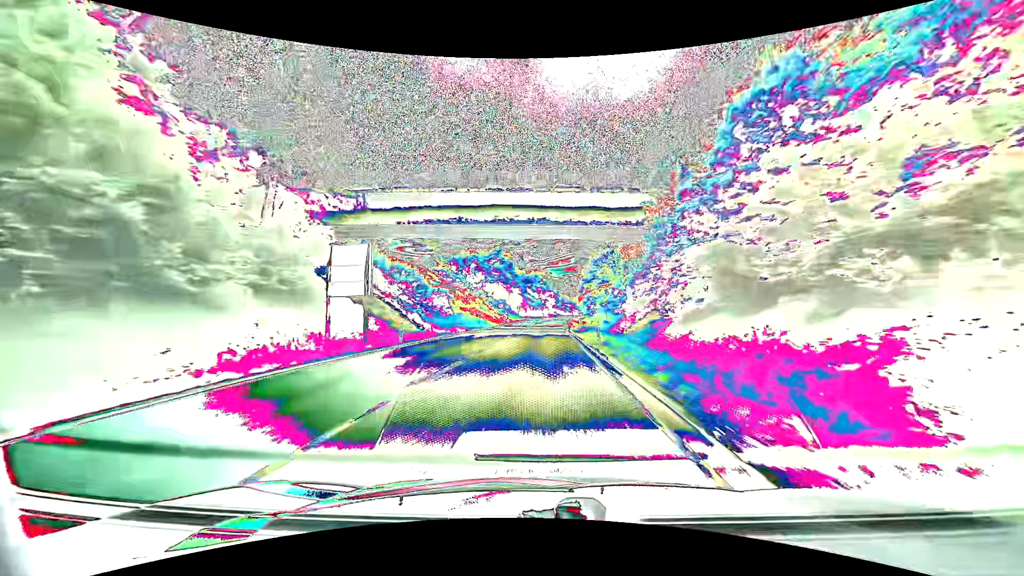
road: primary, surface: asphalt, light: Day
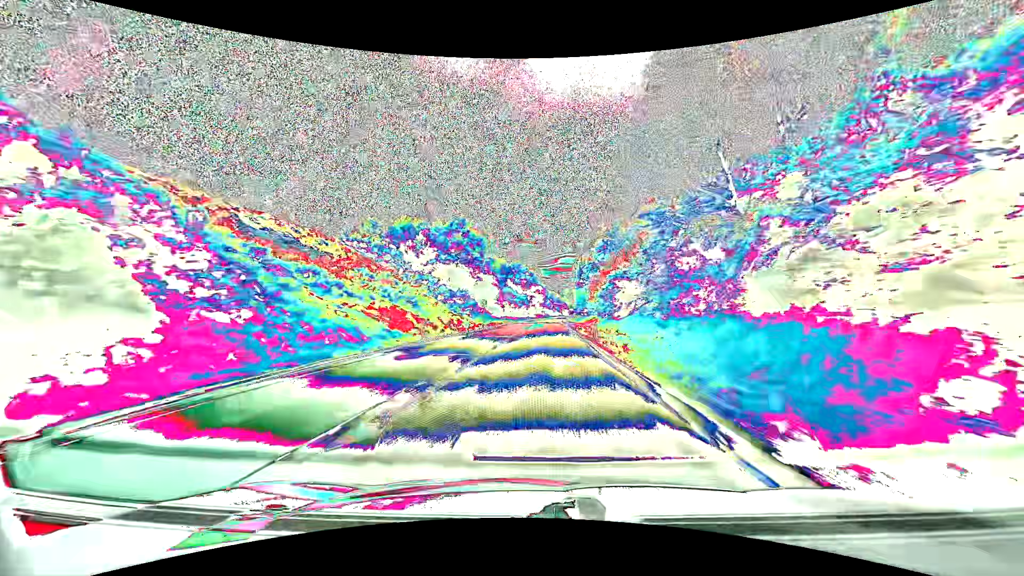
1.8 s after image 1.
(+0.5, +46.5) m; +1°
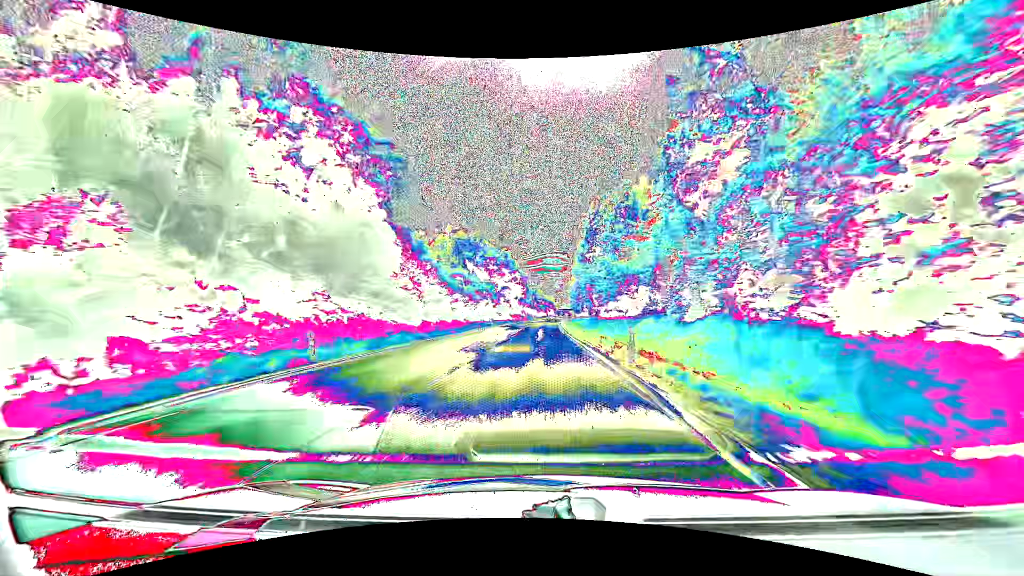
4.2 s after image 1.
(+1.6, +62.7) m; +3°
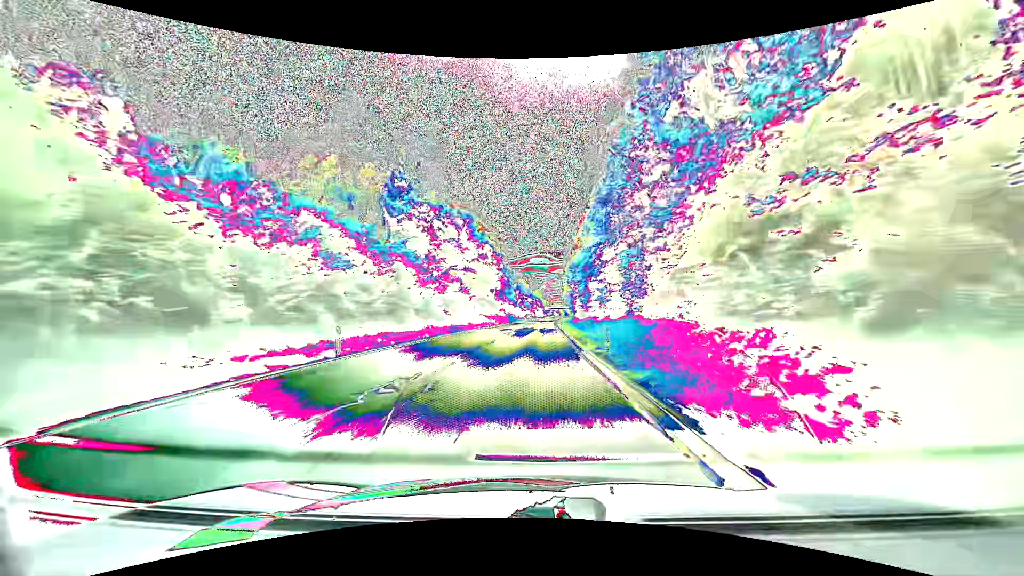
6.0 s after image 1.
(+0.3, +47.6) m; +2°
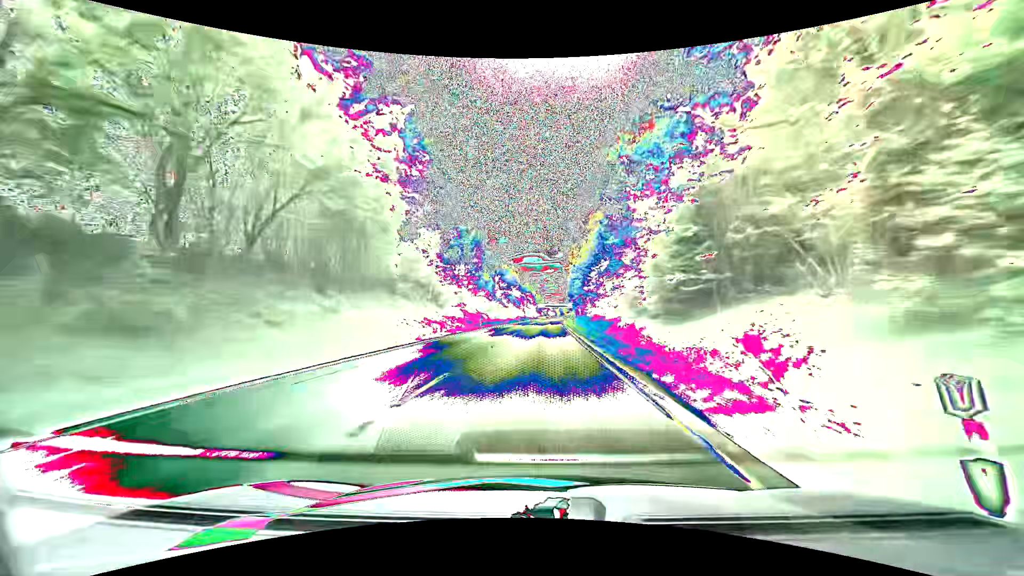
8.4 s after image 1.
(-0.1, +64.3) m; +1°
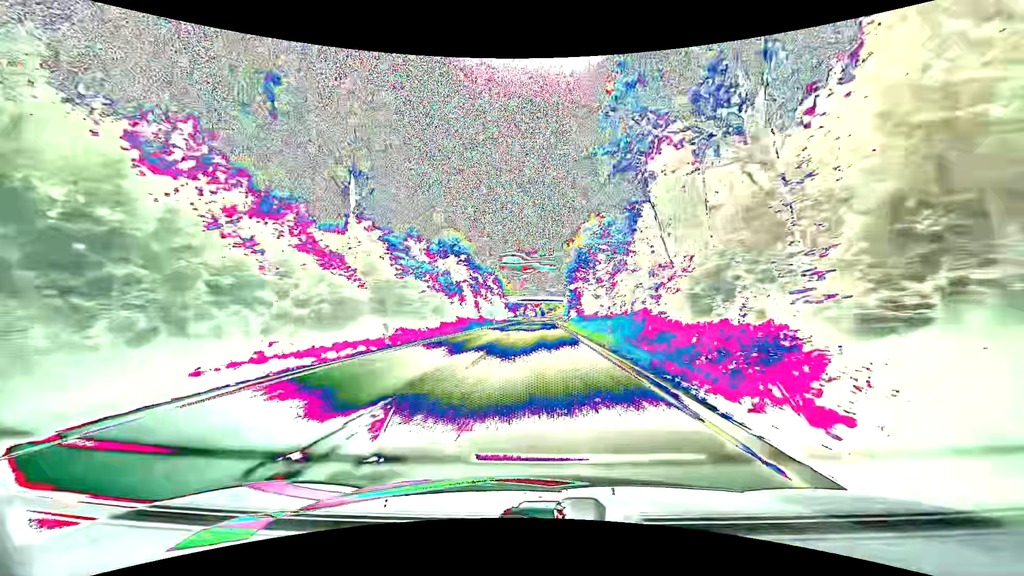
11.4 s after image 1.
(+1.3, +81.5) m; +2°
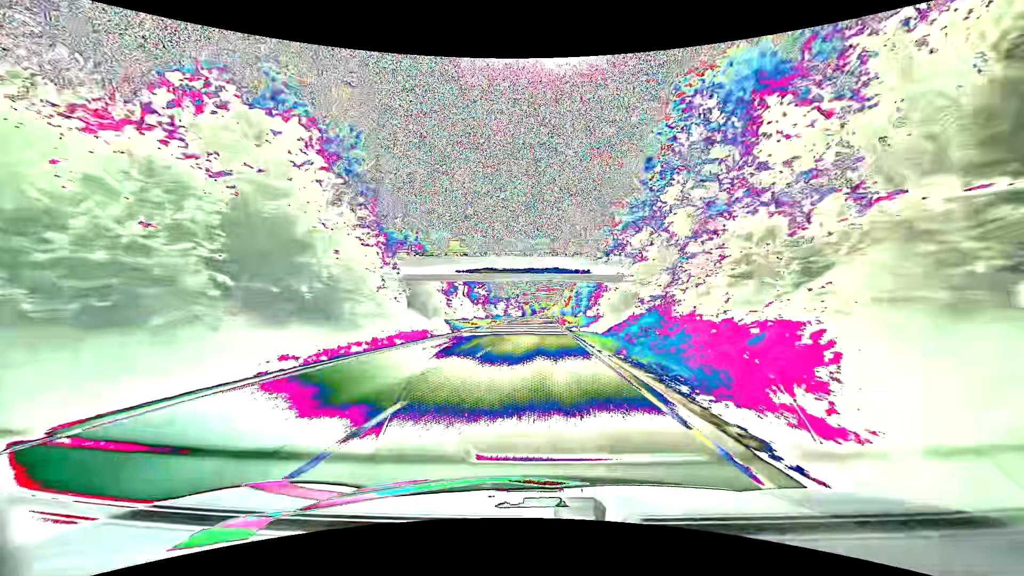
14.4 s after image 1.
(+1.4, +82.8) m; +1°
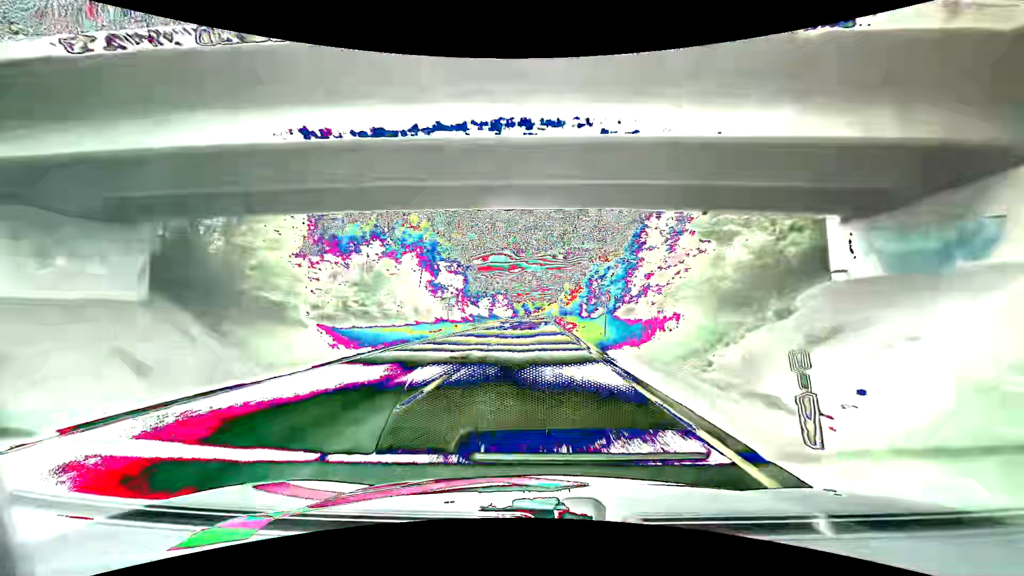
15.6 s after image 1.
(+0.1, +33.5) m; +1°
(0, +10) (0, +20) (0, +30) (0, +40) (0, +50) (0, +60) (0, +70) (0, +80) (0, +90) (+1, +100) m
